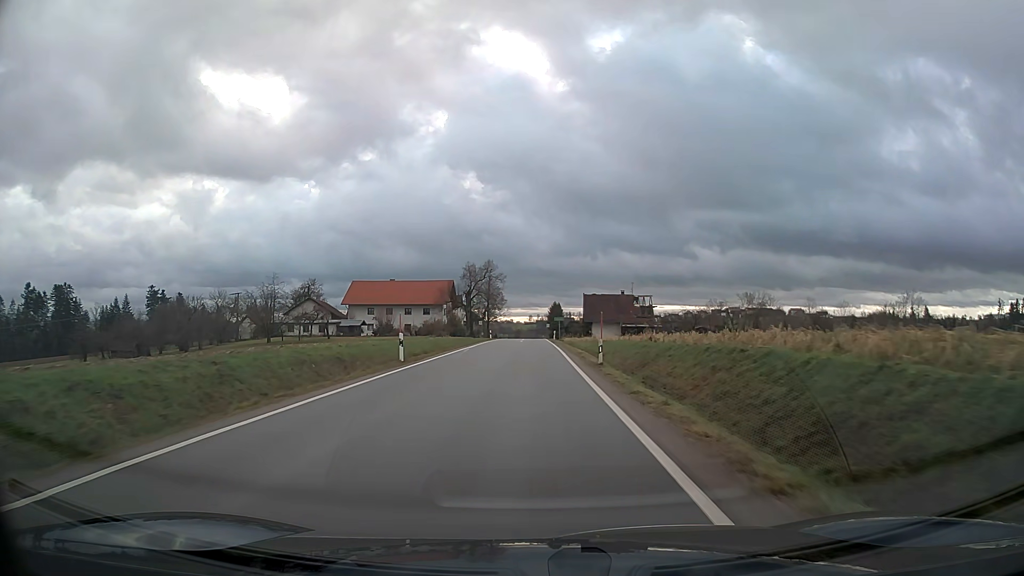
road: tertiary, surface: asphalt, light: Day
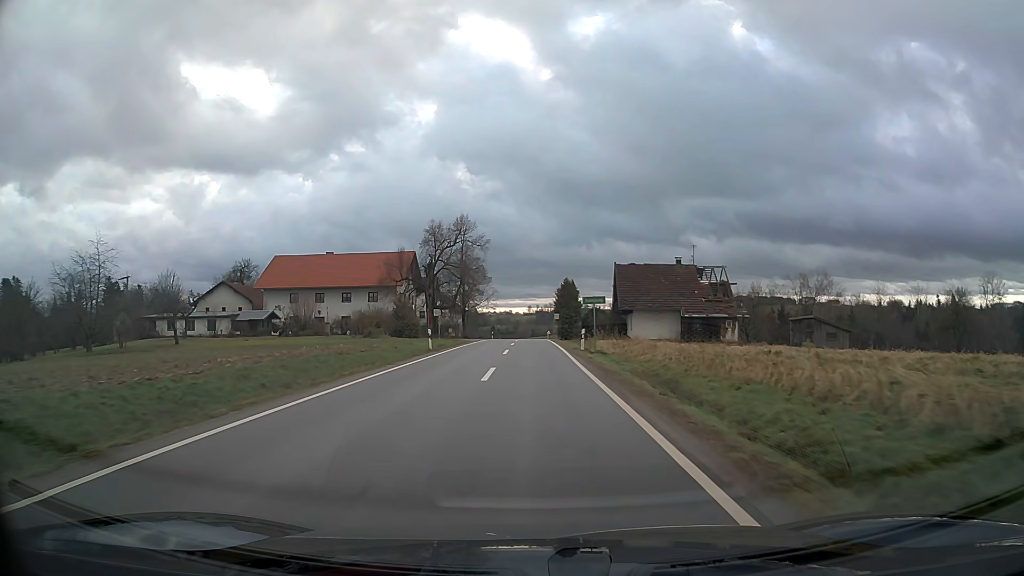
(0.0, +42.7) m; 0°
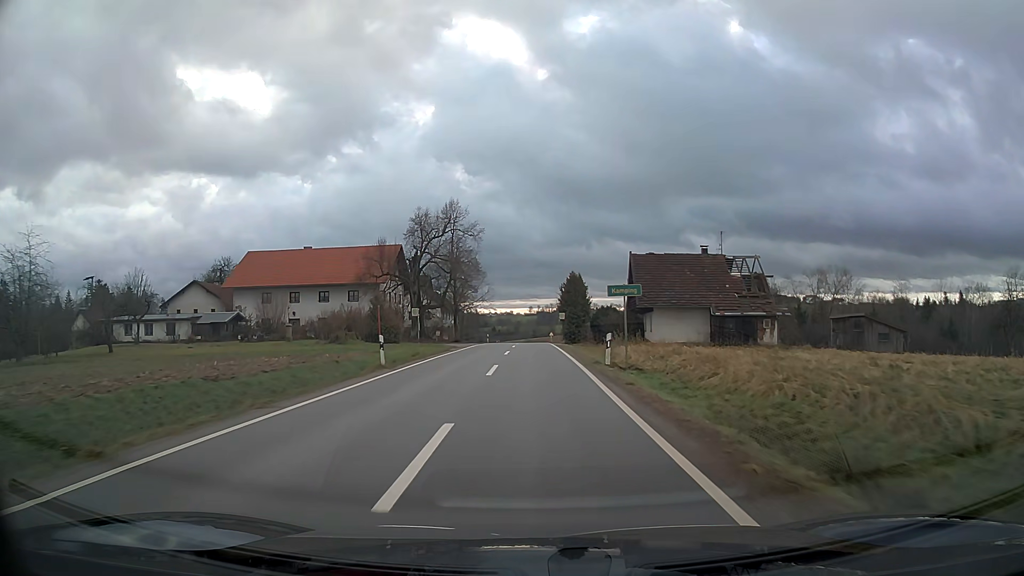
(0.0, +10.0) m; 0°
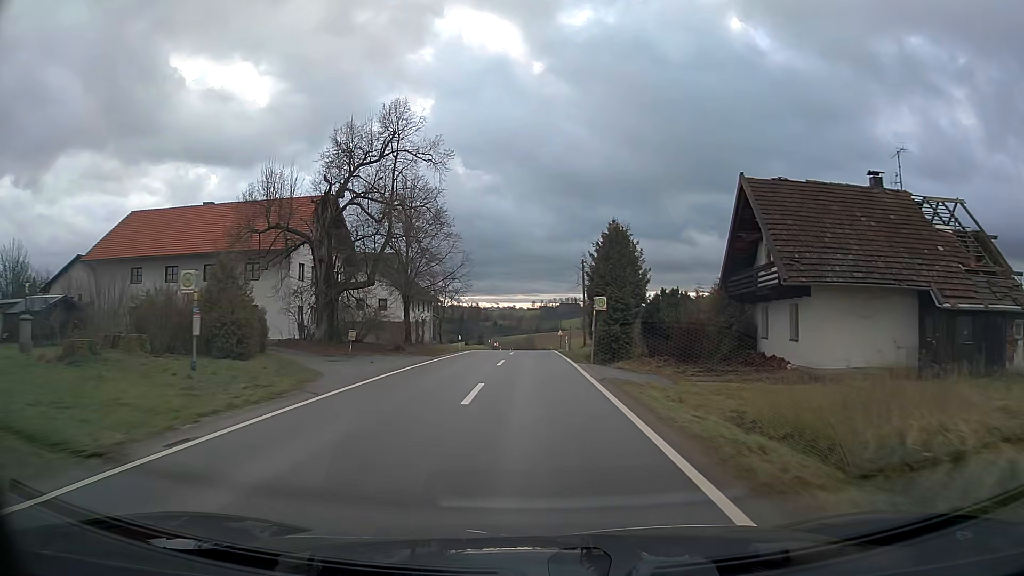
(-0.1, +29.5) m; 0°
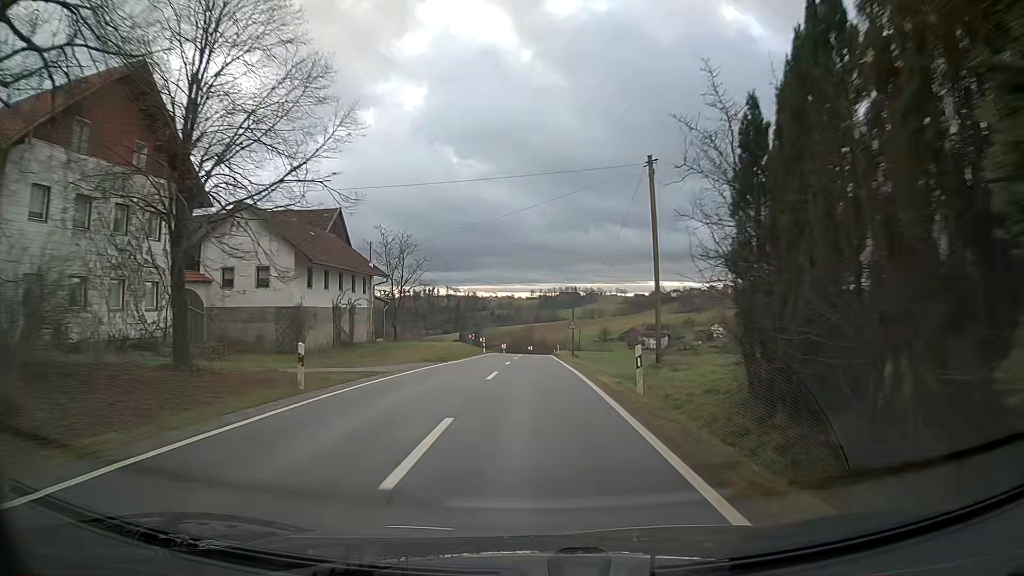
(0.0, +29.5) m; 0°
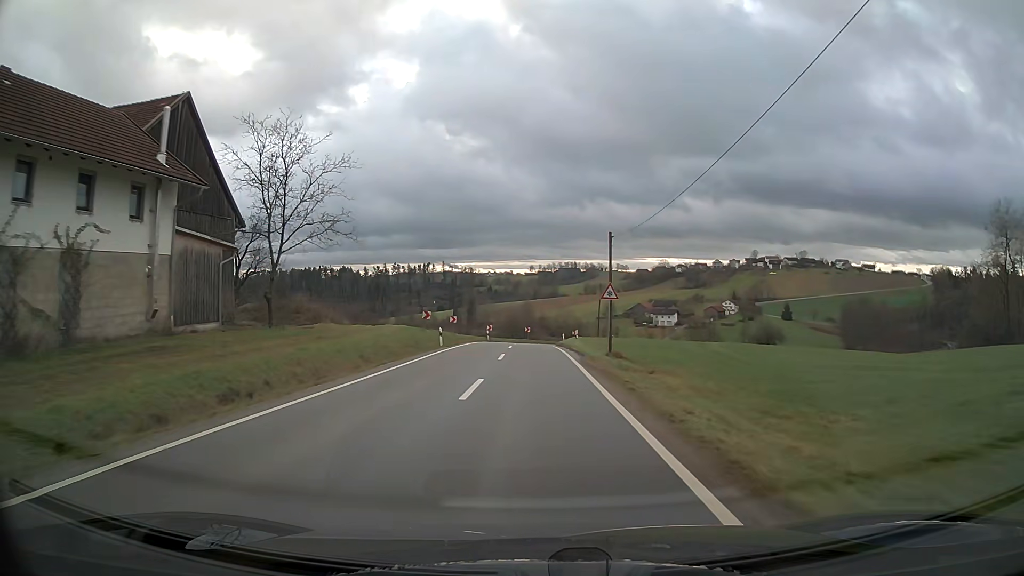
(+0.1, +30.0) m; 0°
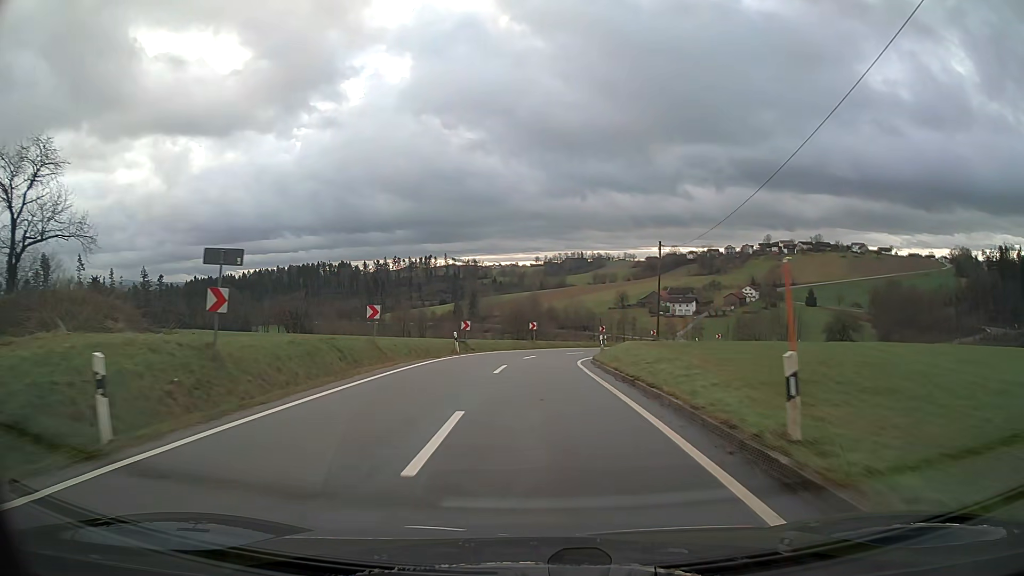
(-0.1, +29.3) m; 0°
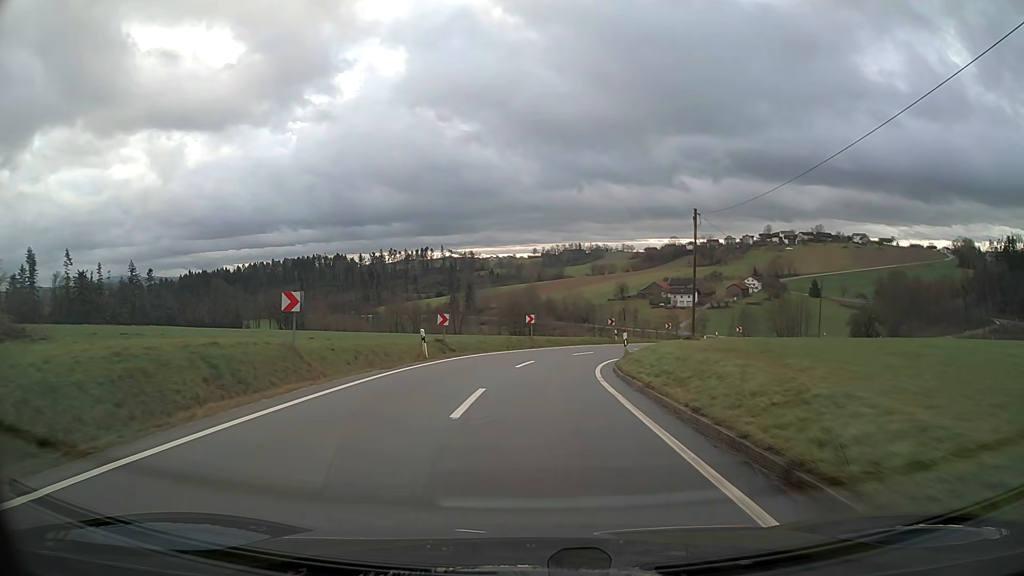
(0.0, +8.8) m; 0°
(0, +10) (+1, +20) (+3, +30) (+7, +39) (+12, +48) (+18, +55) (+26, +62) (+35, +67) (+44, +71) (+54, +73) m
